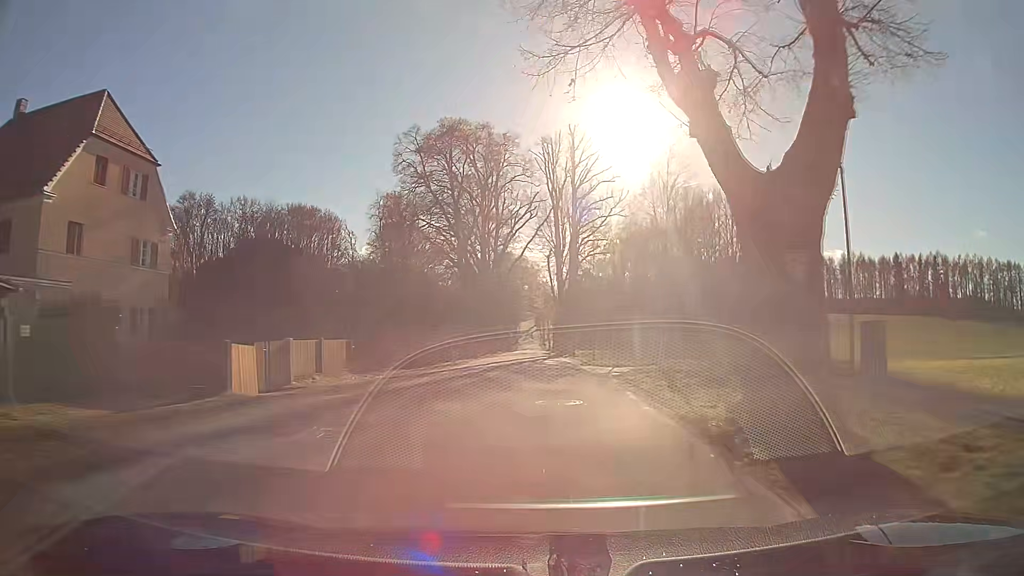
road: secondary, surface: asphalt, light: Day
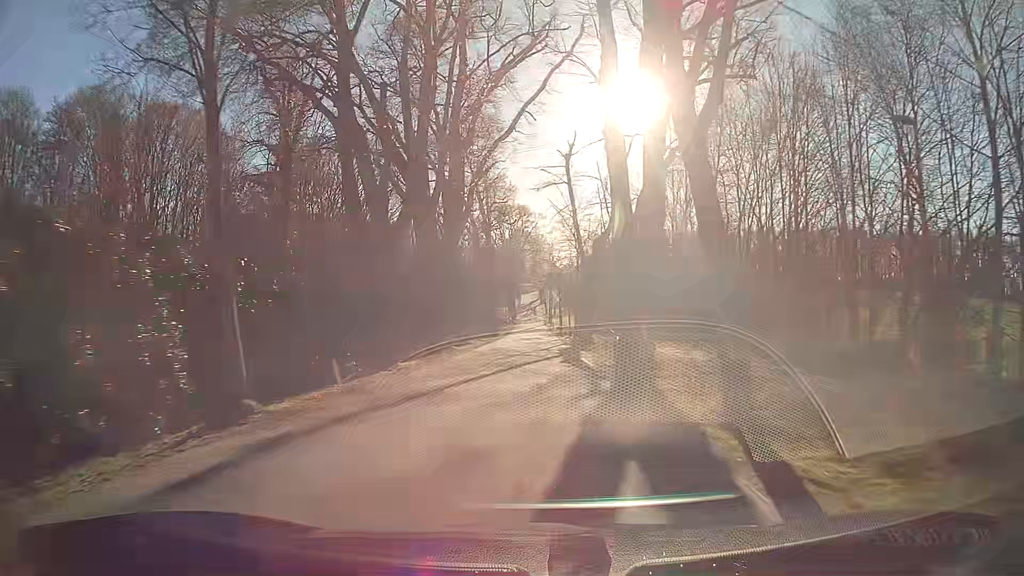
(0.0, +38.9) m; 0°
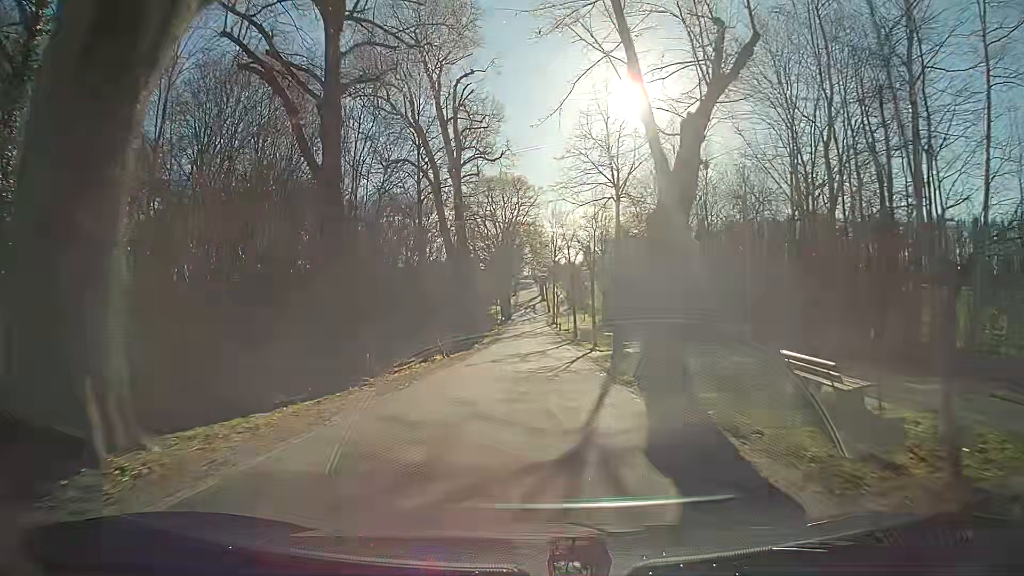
(+0.1, +24.0) m; +1°
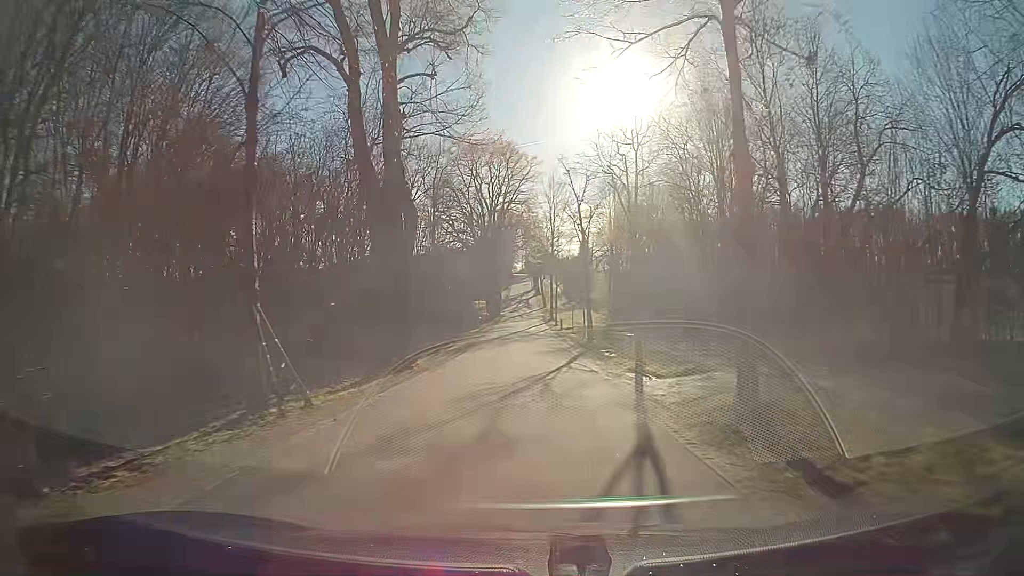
(-0.1, +16.2) m; 0°
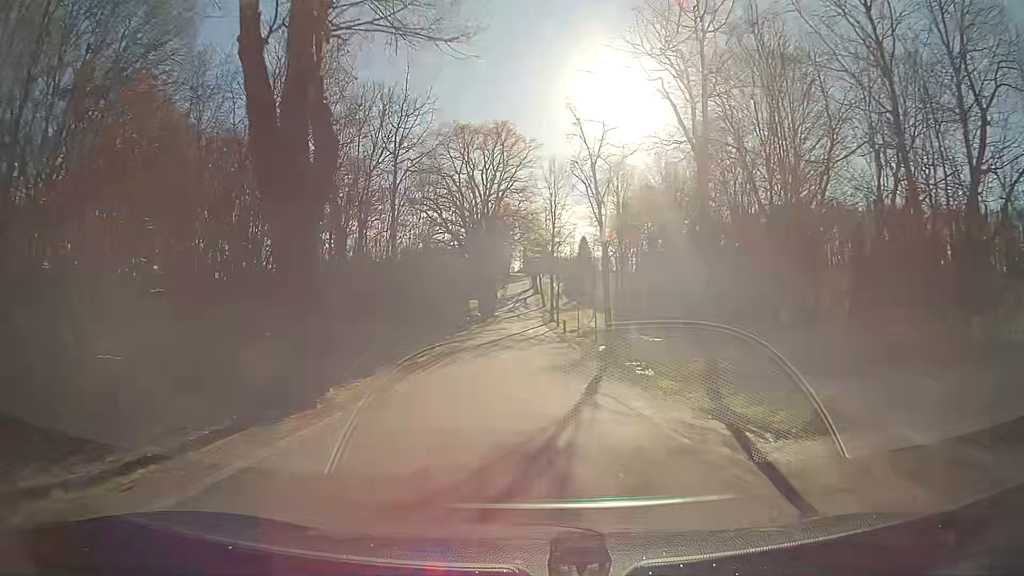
(0.0, +8.2) m; 0°
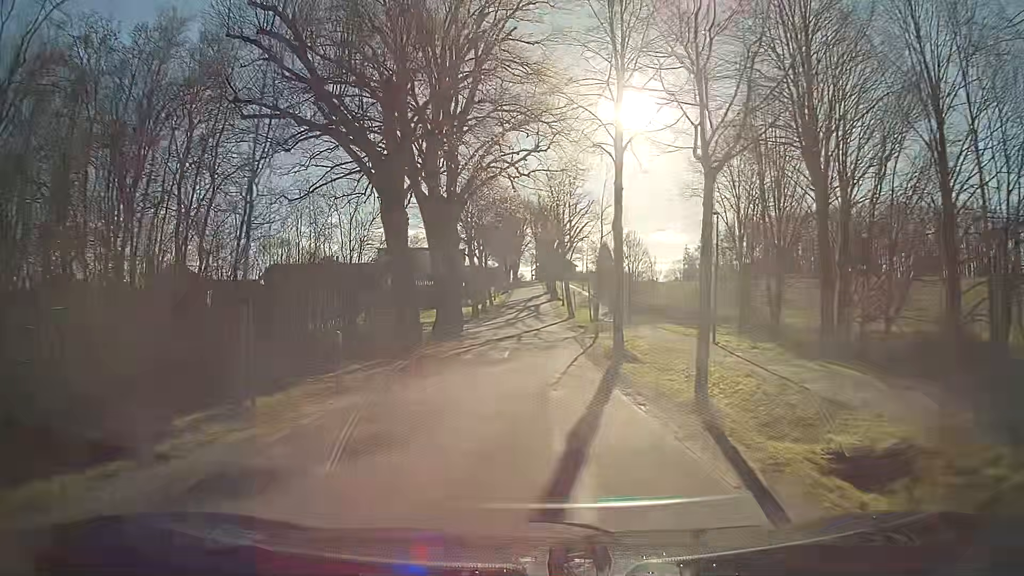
(-0.6, +41.3) m; -1°
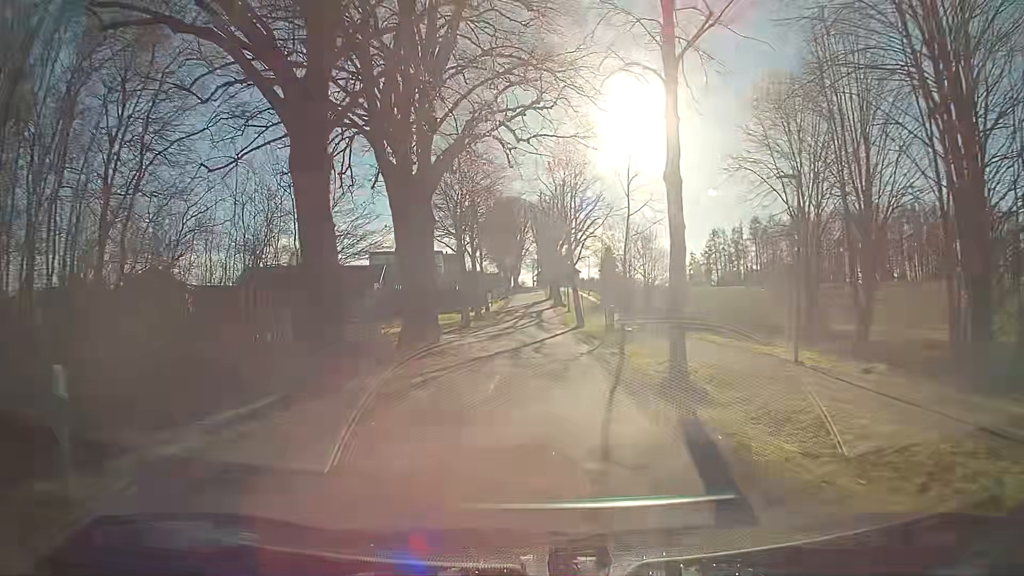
(0.0, +8.1) m; 0°
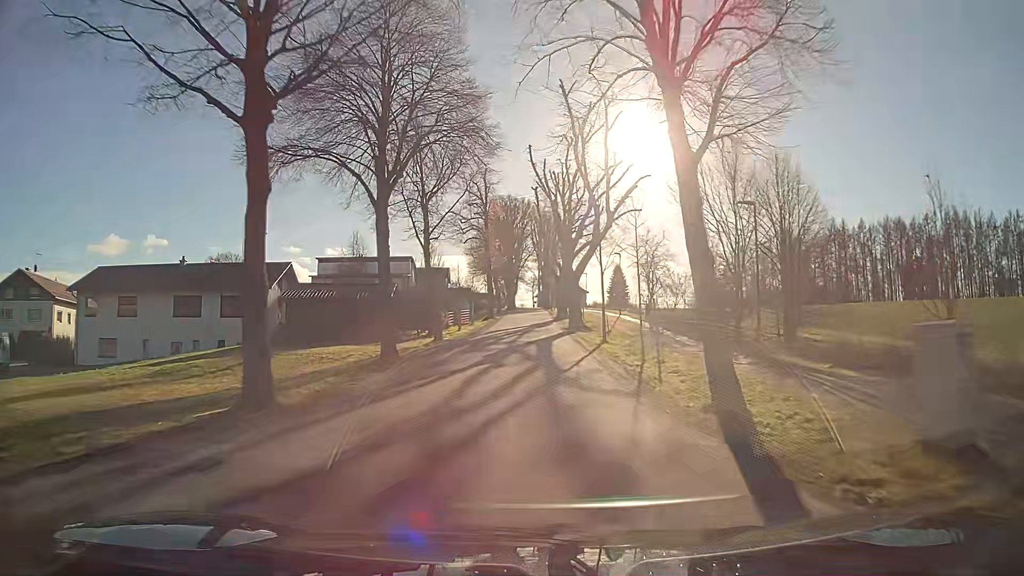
(-0.1, +31.8) m; -1°
